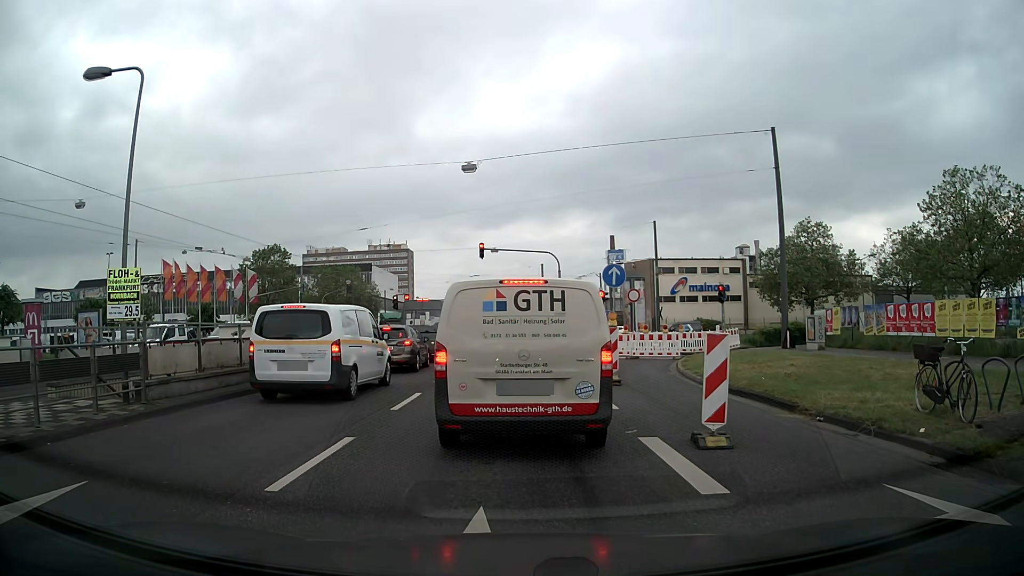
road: primary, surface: asphalt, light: Day
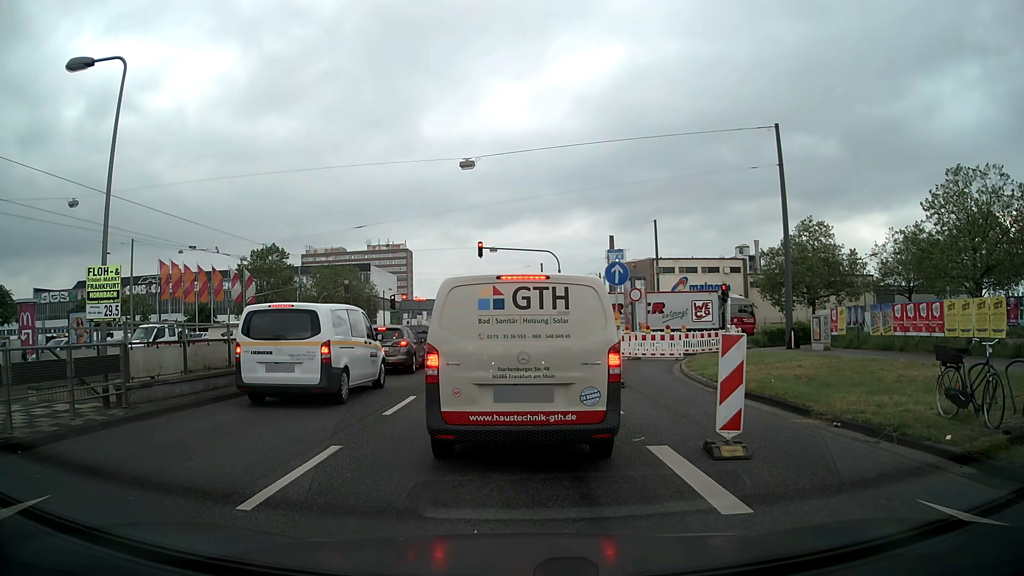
(0.0, +0.7) m; 0°
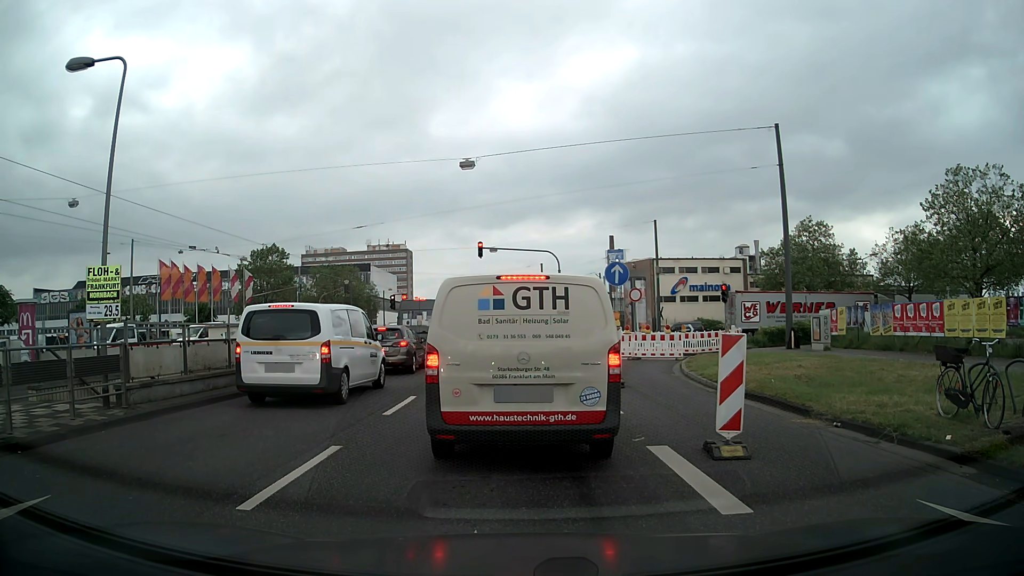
(0.0, +0.1) m; 0°
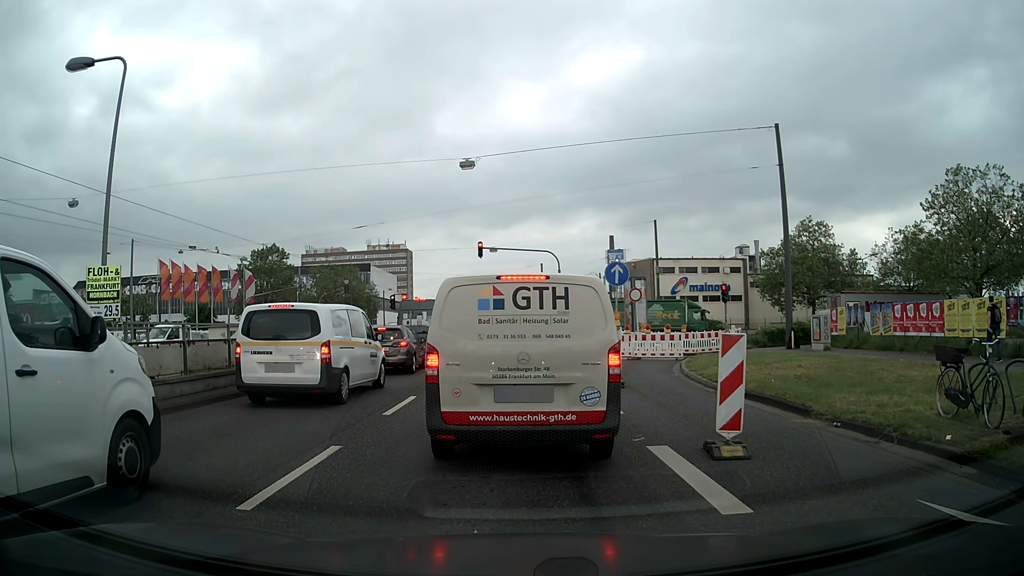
(0.0, 0.0) m; 0°
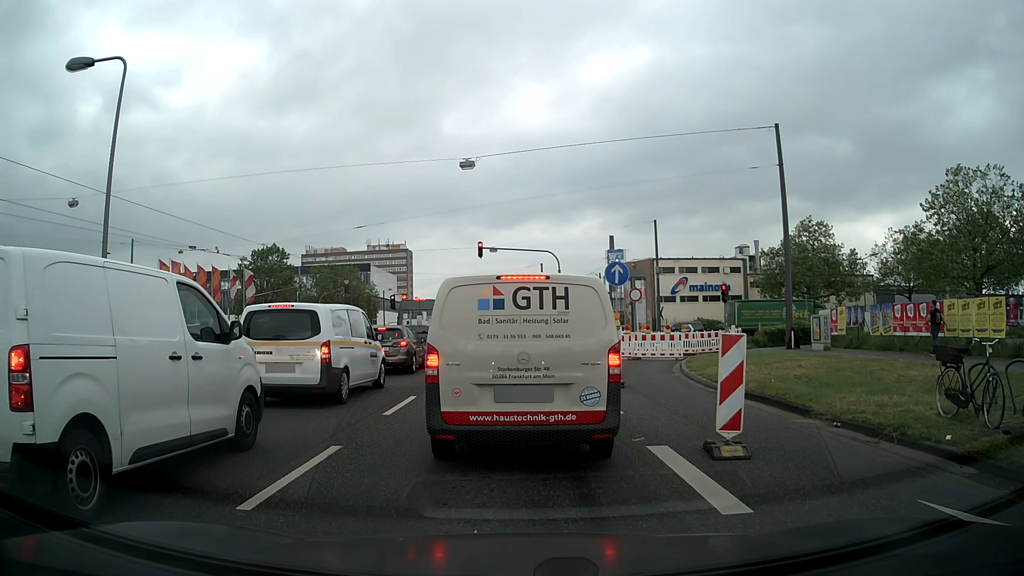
(0.0, 0.0) m; 0°
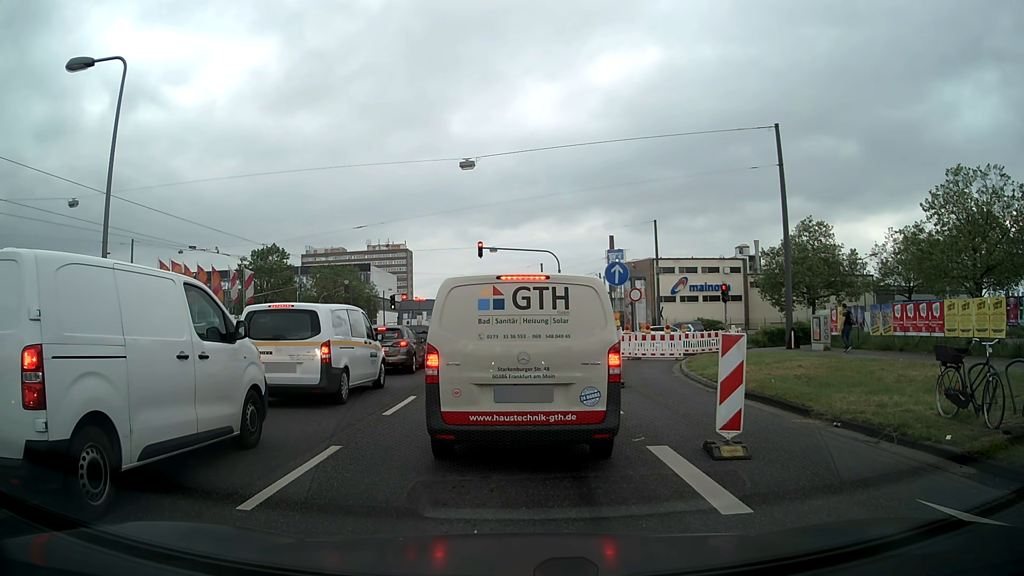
(0.0, 0.0) m; 0°
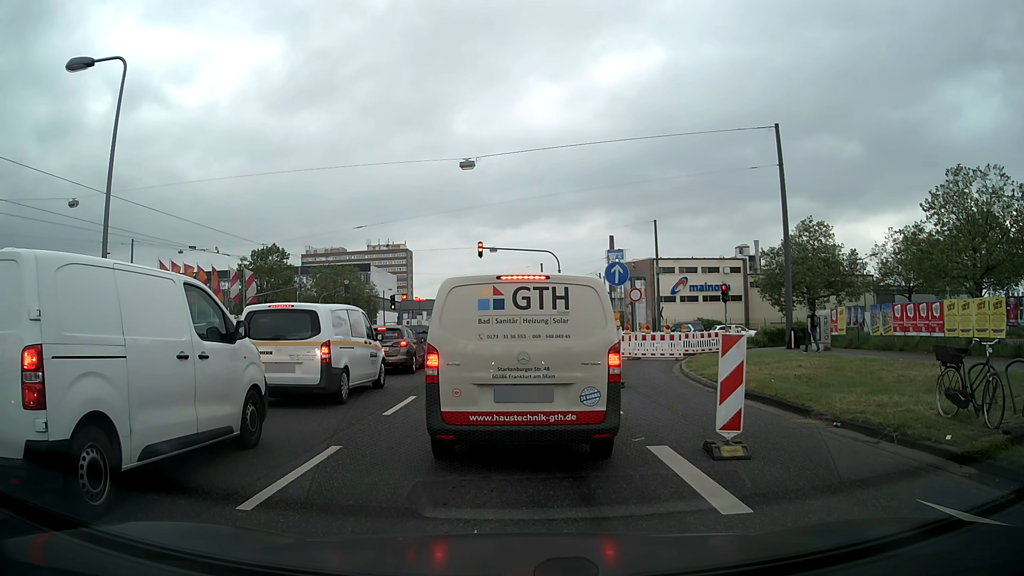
(0.0, 0.0) m; 0°
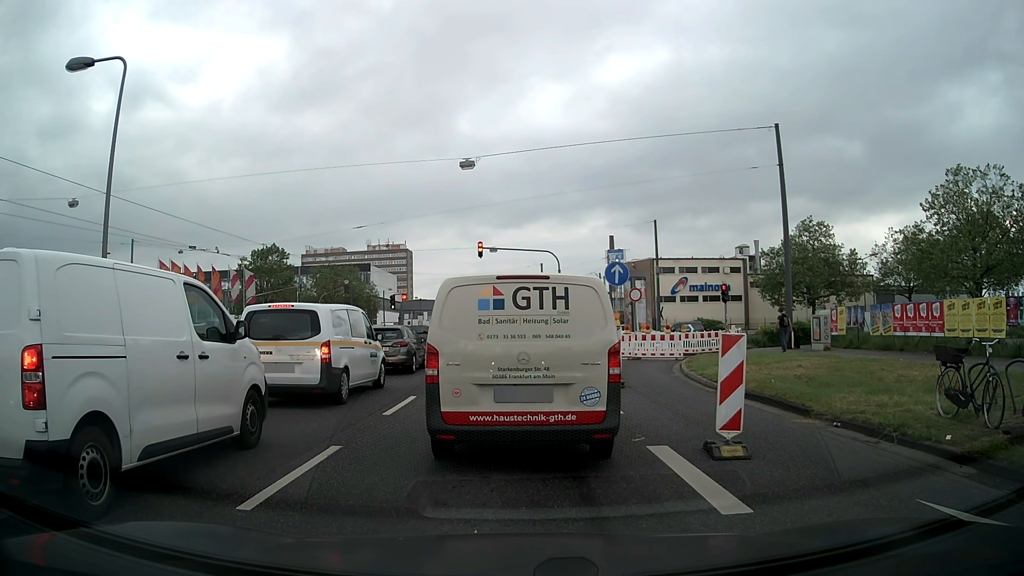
(0.0, 0.0) m; 0°
